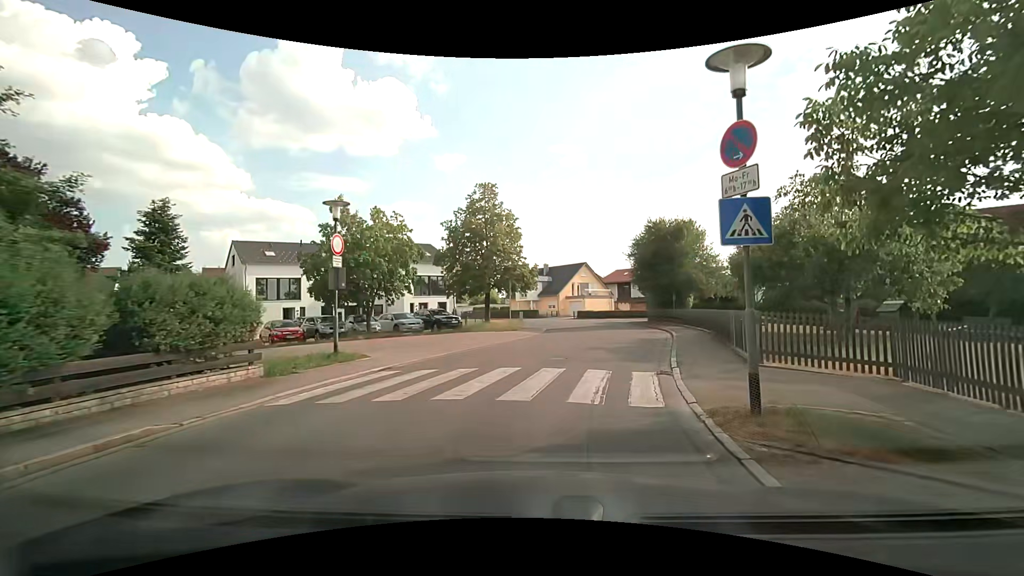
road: residential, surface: asphalt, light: Day
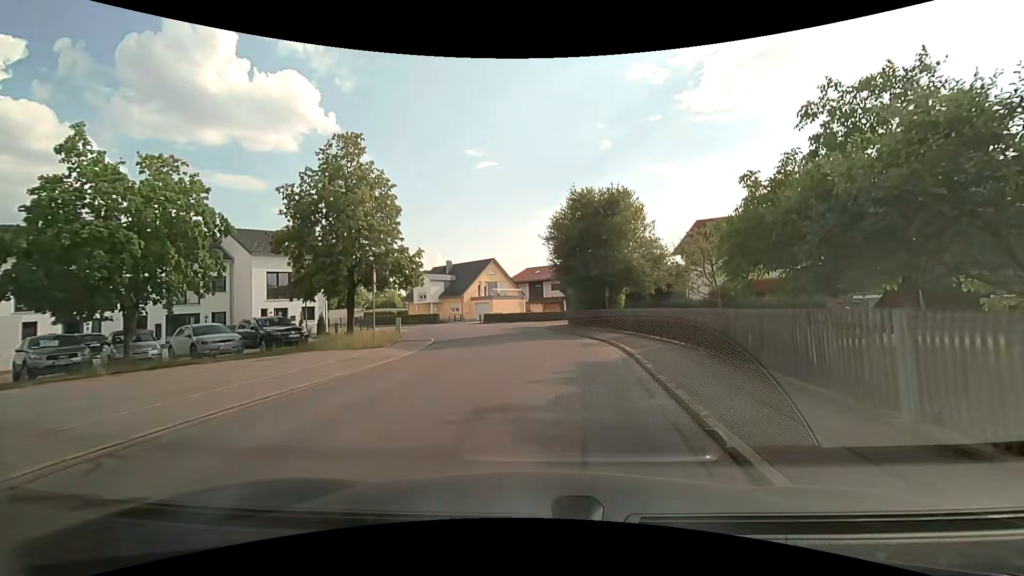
(+1.0, +10.3) m; +11°
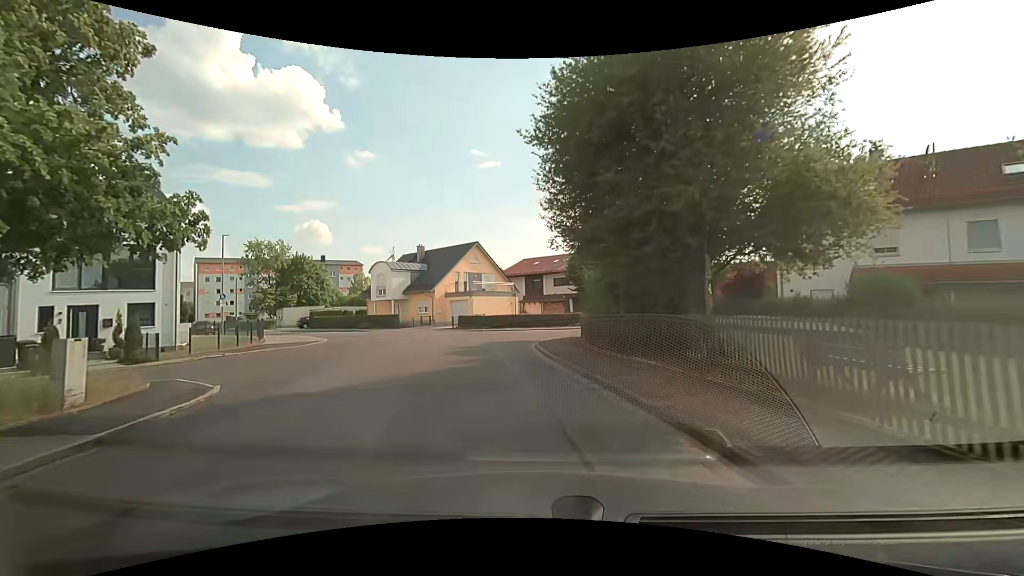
(+0.5, +17.1) m; -1°
